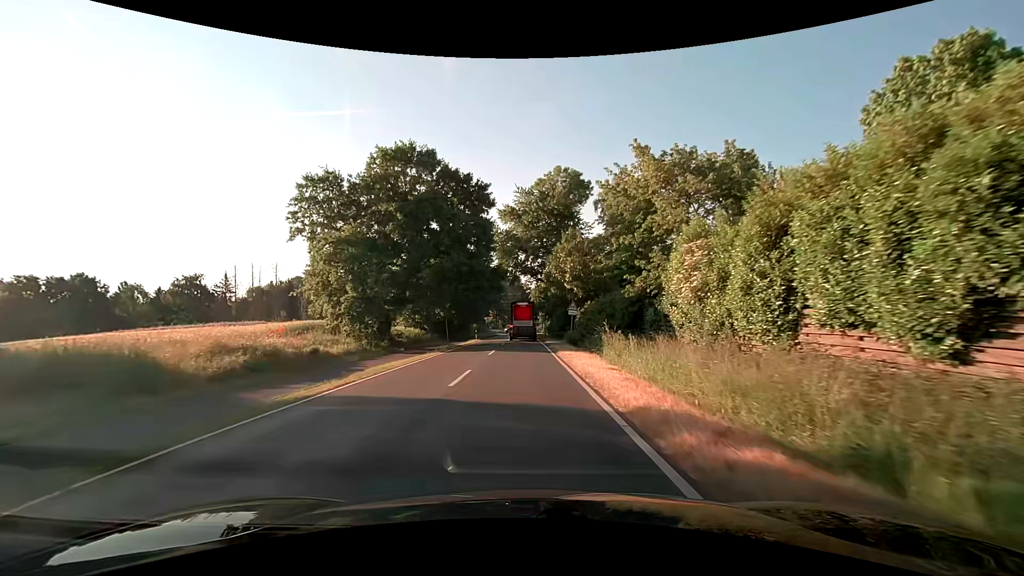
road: secondary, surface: asphalt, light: Day
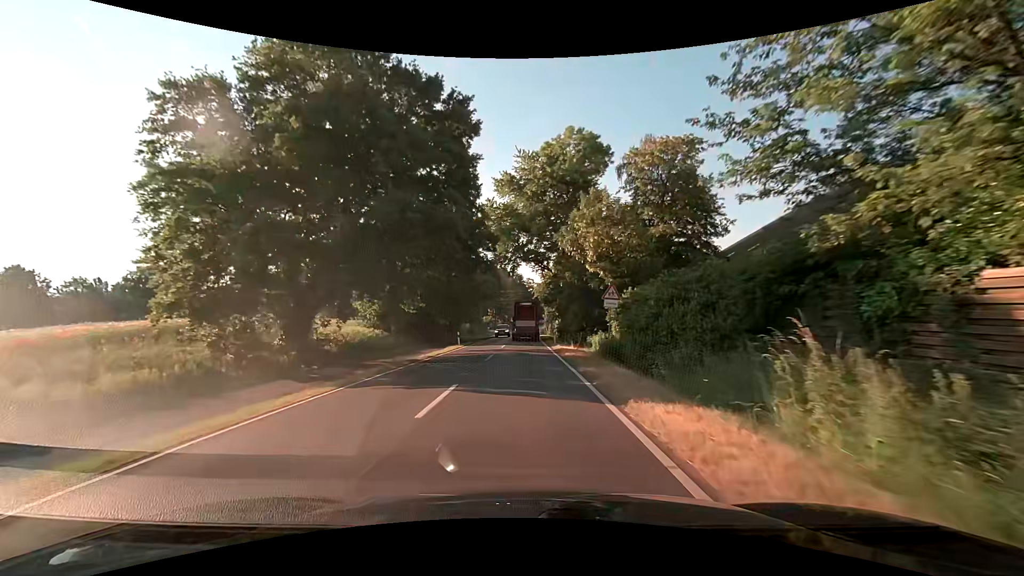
(0.0, +16.1) m; 0°
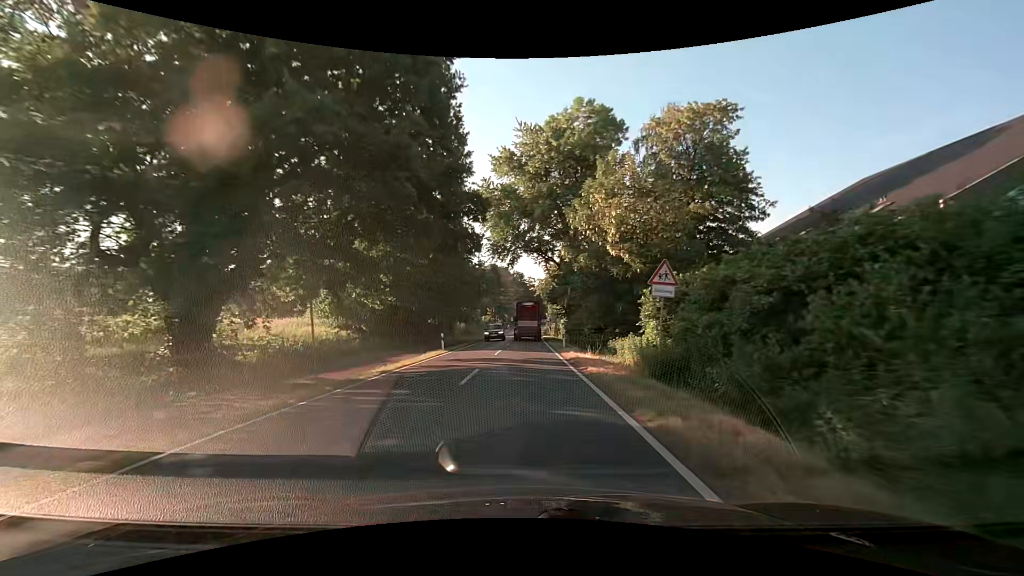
(0.0, +8.0) m; 0°
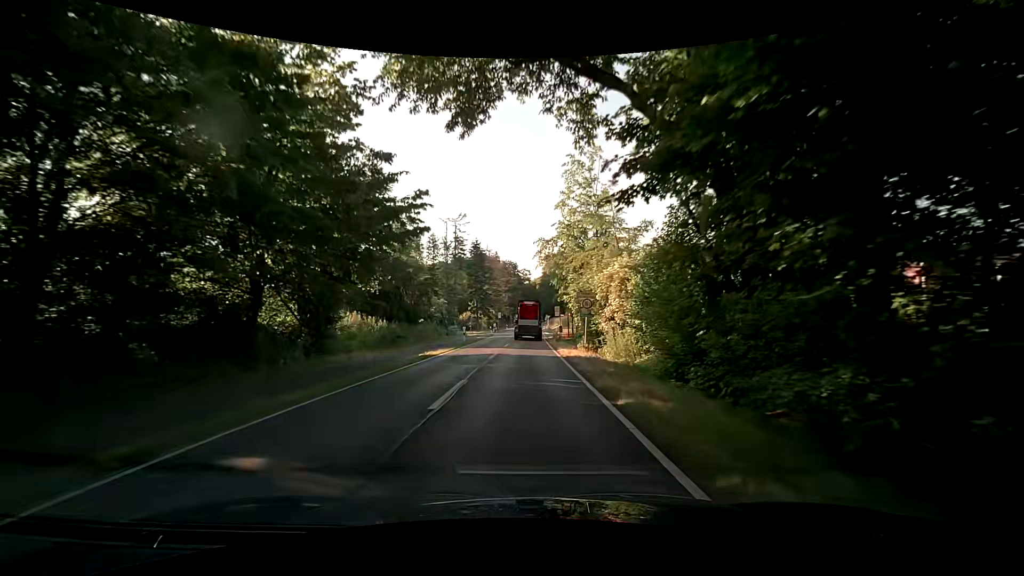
(+0.3, +39.8) m; +1°
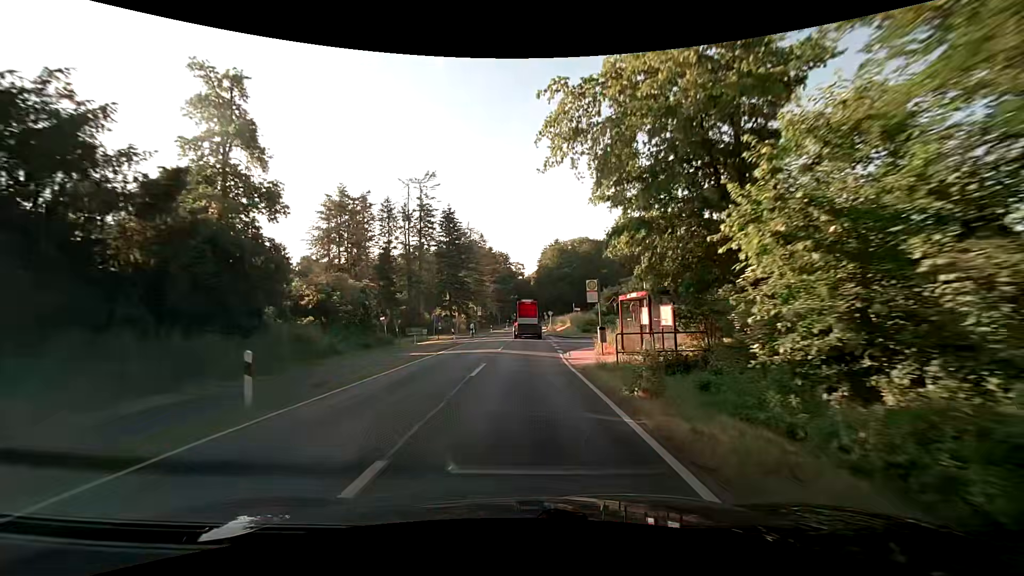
(+0.1, +31.3) m; +1°
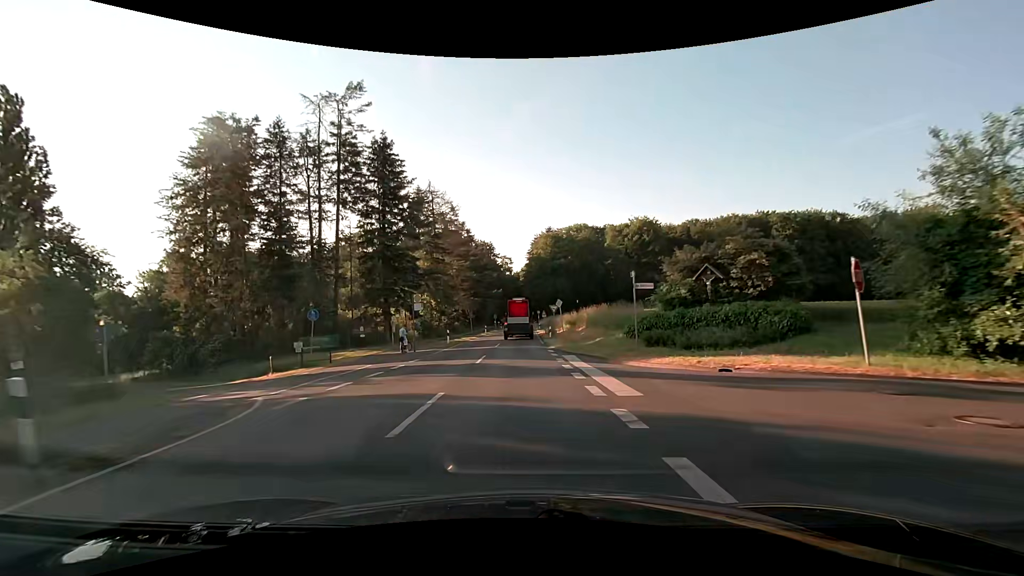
(+0.2, +31.2) m; +1°
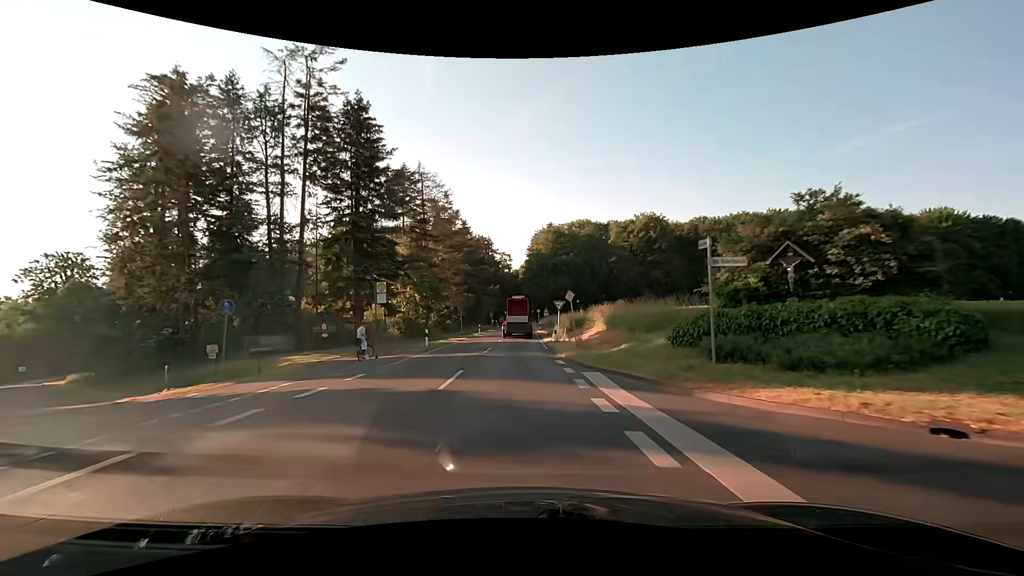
(+0.1, +7.8) m; +1°
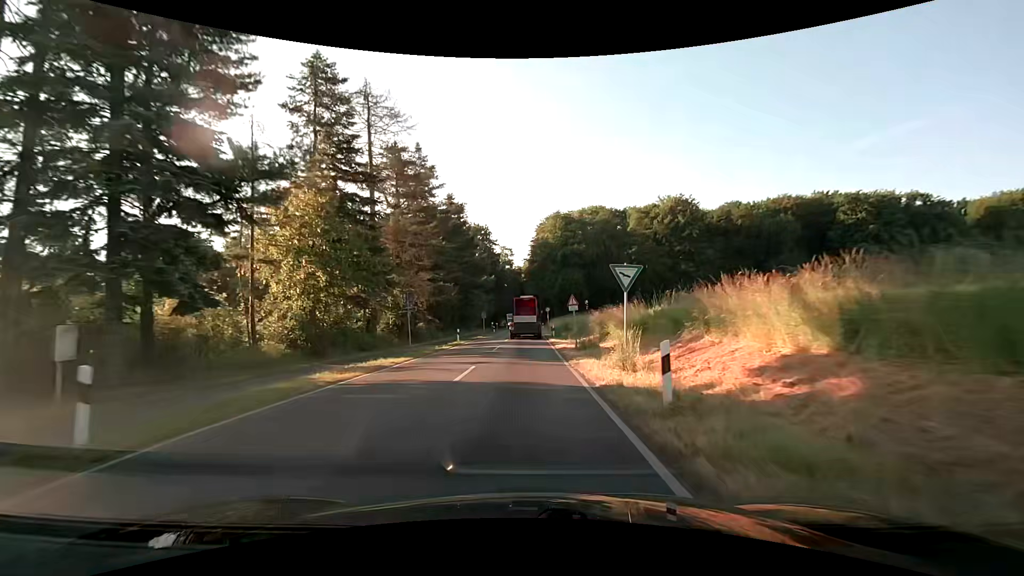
(-0.1, +23.3) m; -1°
